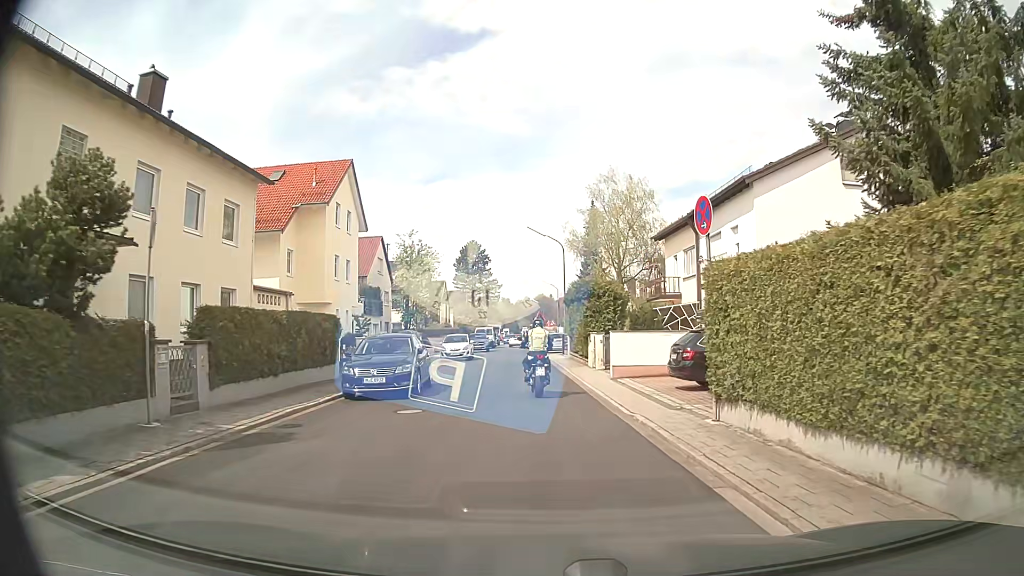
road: residential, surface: asphalt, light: Day
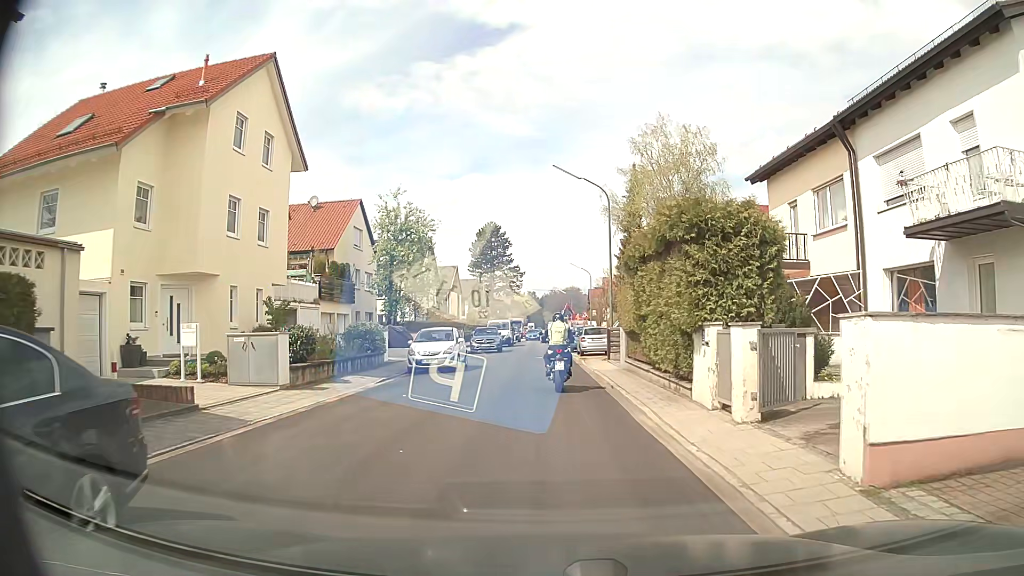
(-0.4, +15.0) m; -3°
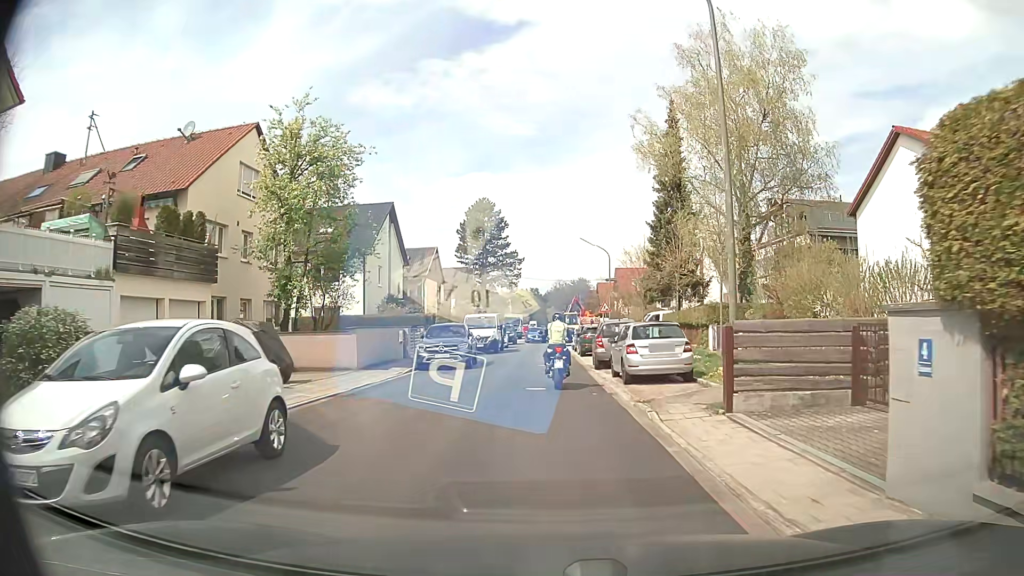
(-0.1, +17.9) m; 0°
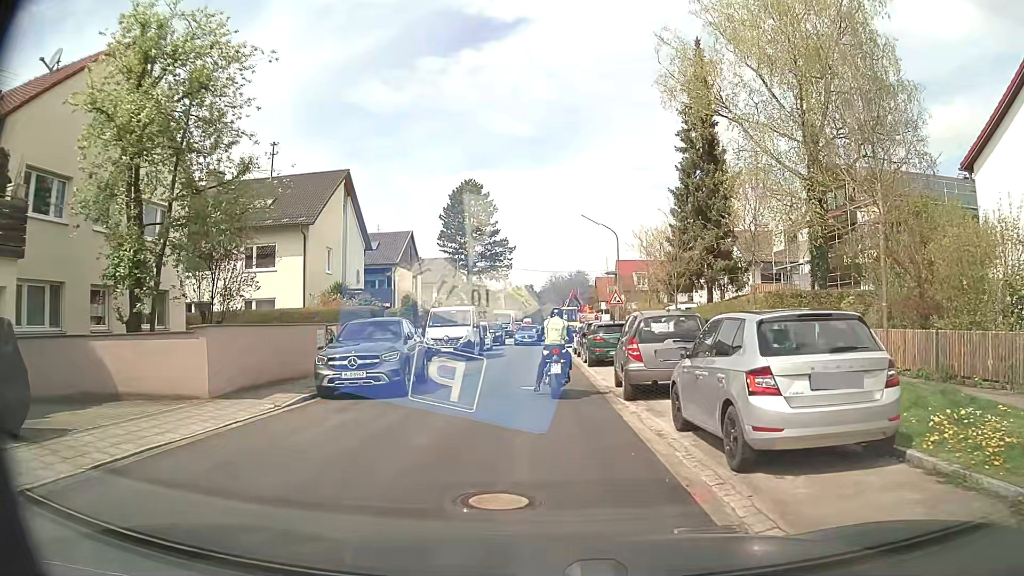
(0.0, +9.8) m; 0°
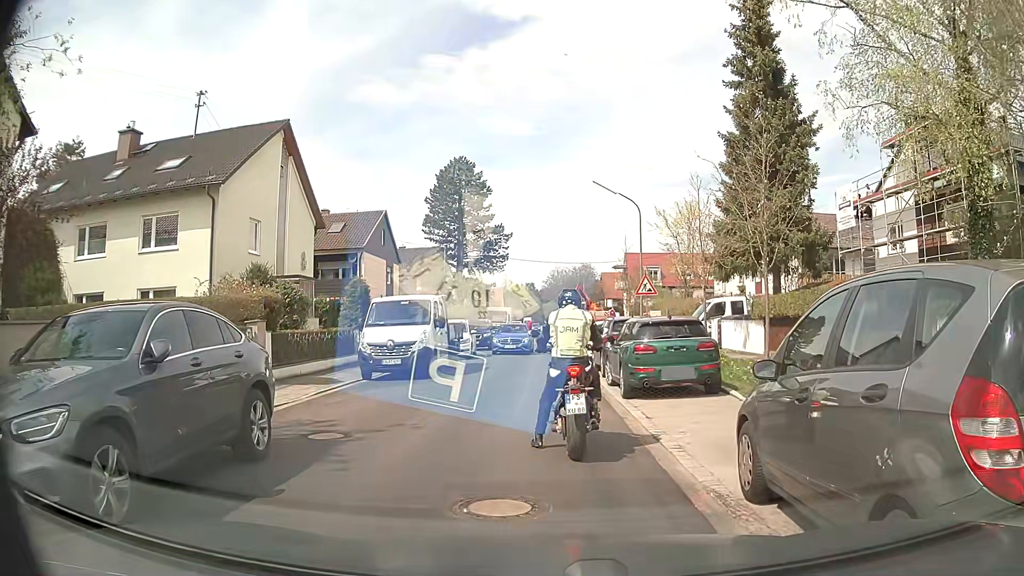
(0.0, +9.4) m; +1°
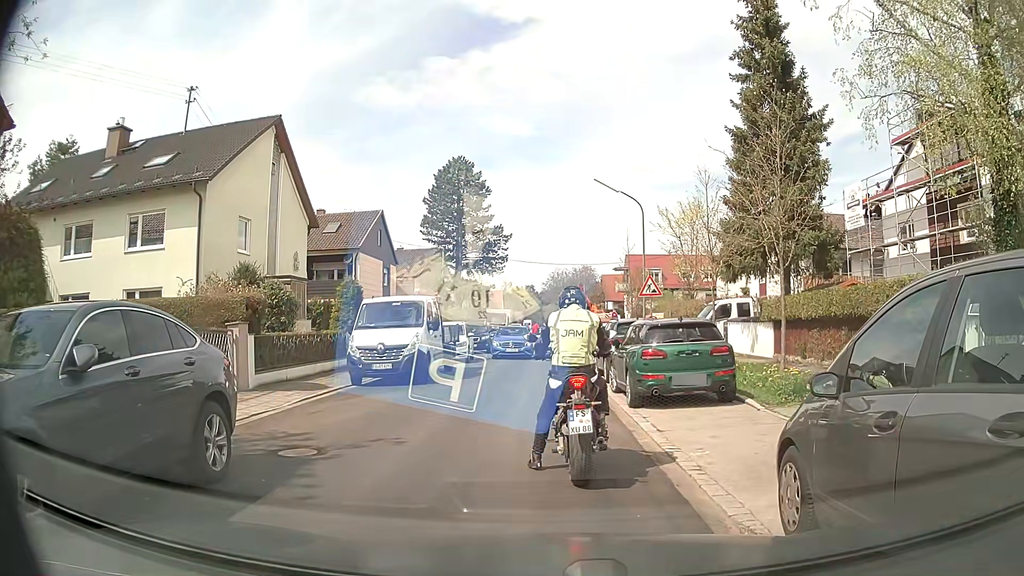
(0.0, +0.9) m; 0°
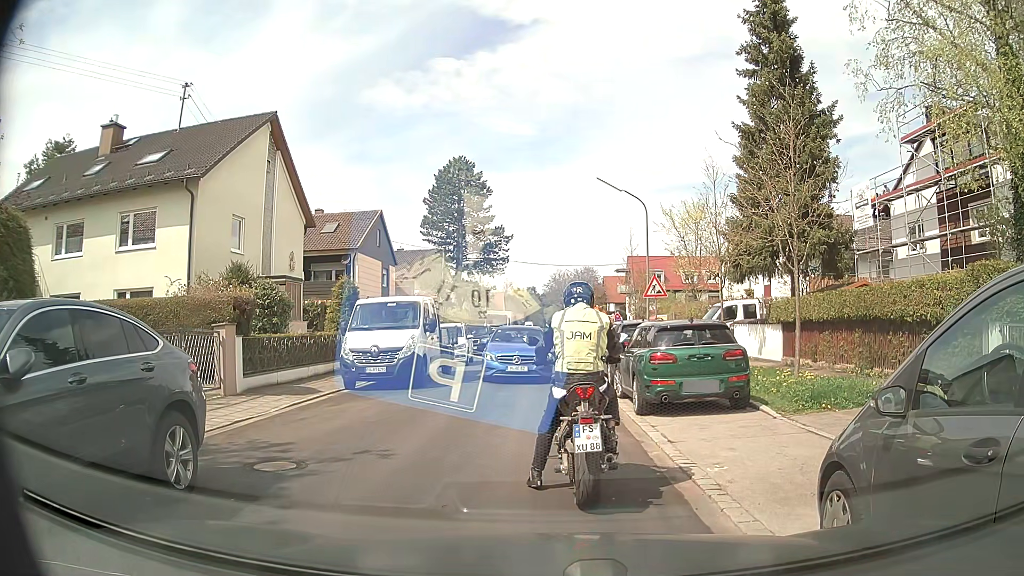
(0.0, +0.7) m; 0°
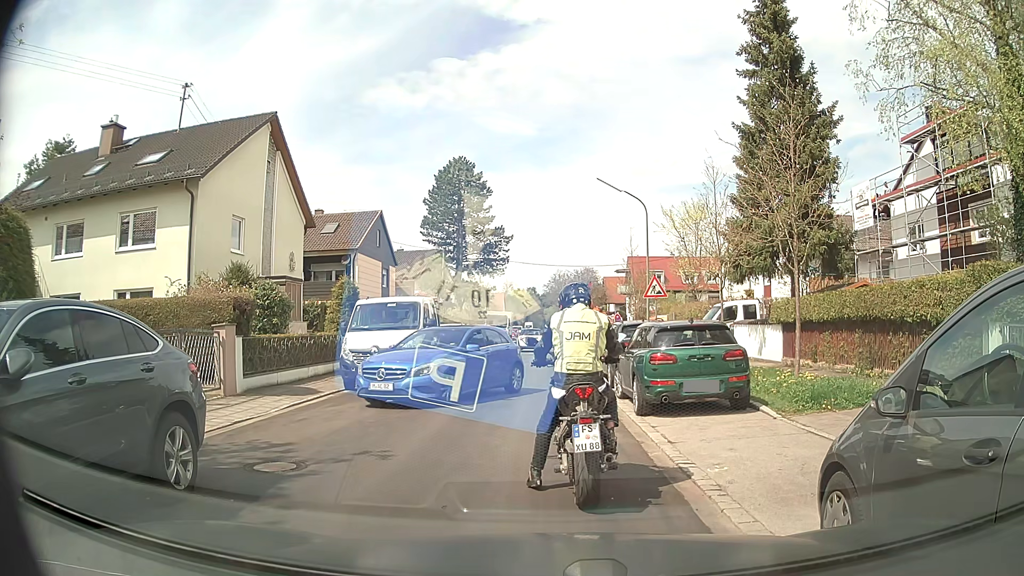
(0.0, 0.0) m; 0°
(0, +10) (-1, +20) (-1, +30) (-2, +40) (-2, +50) (-2, +60) (-2, +70) (-2, +80) (-2, +90) (-2, +100) m
